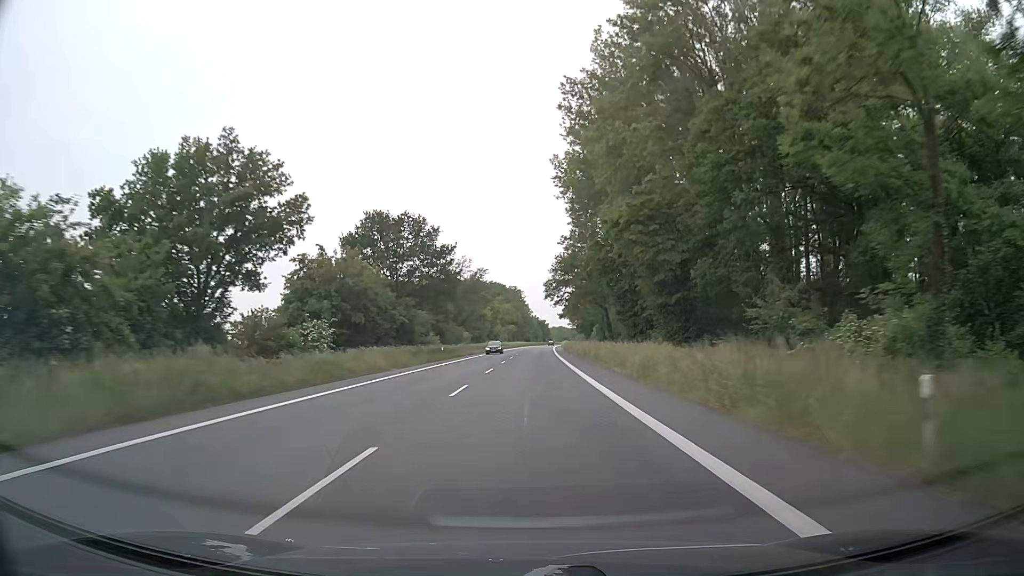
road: primary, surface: asphalt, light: Day
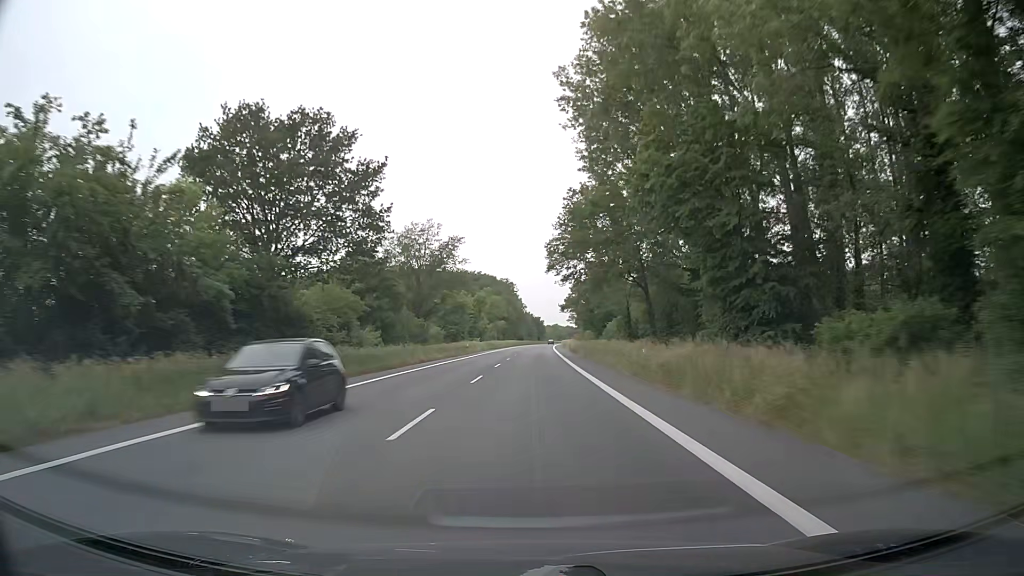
(+0.2, +31.6) m; 0°
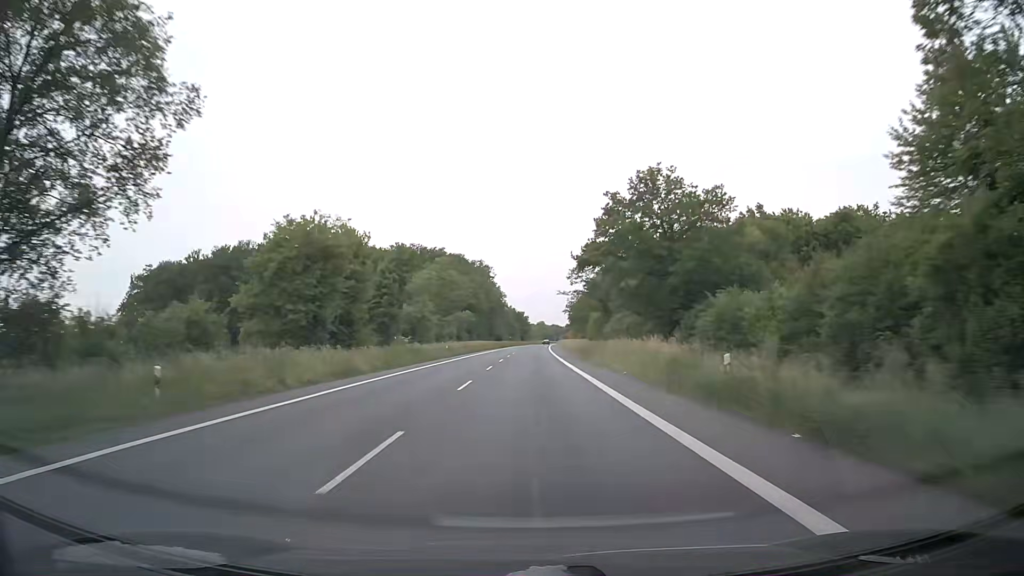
(+0.9, +63.2) m; +2°
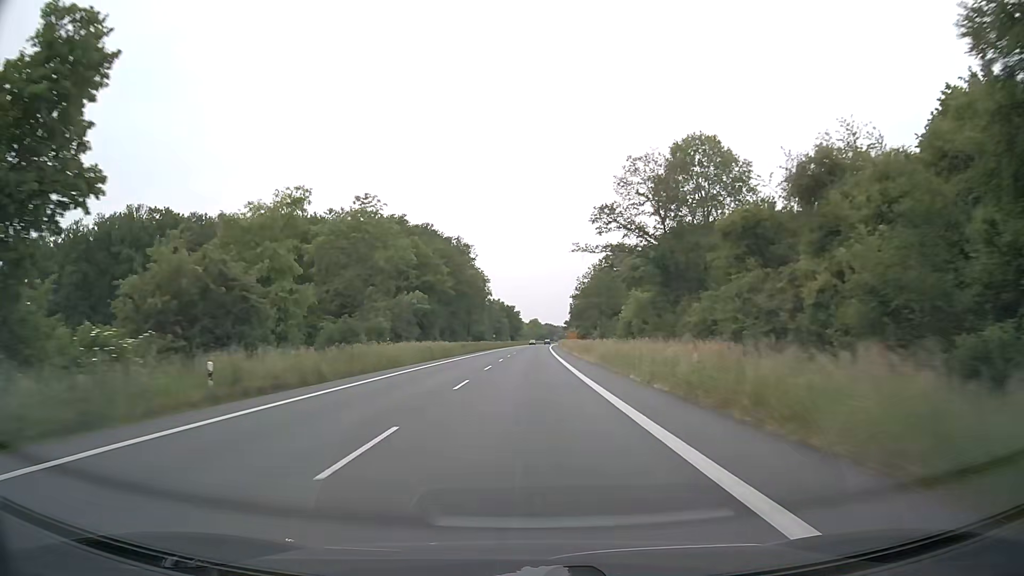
(+0.3, +47.5) m; +1°
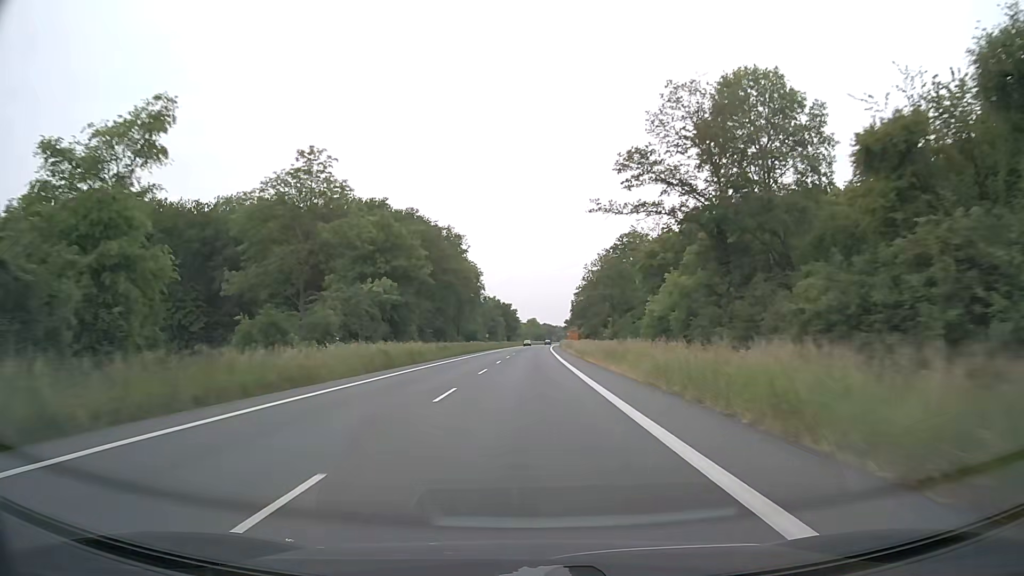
(0.0, +15.8) m; 0°
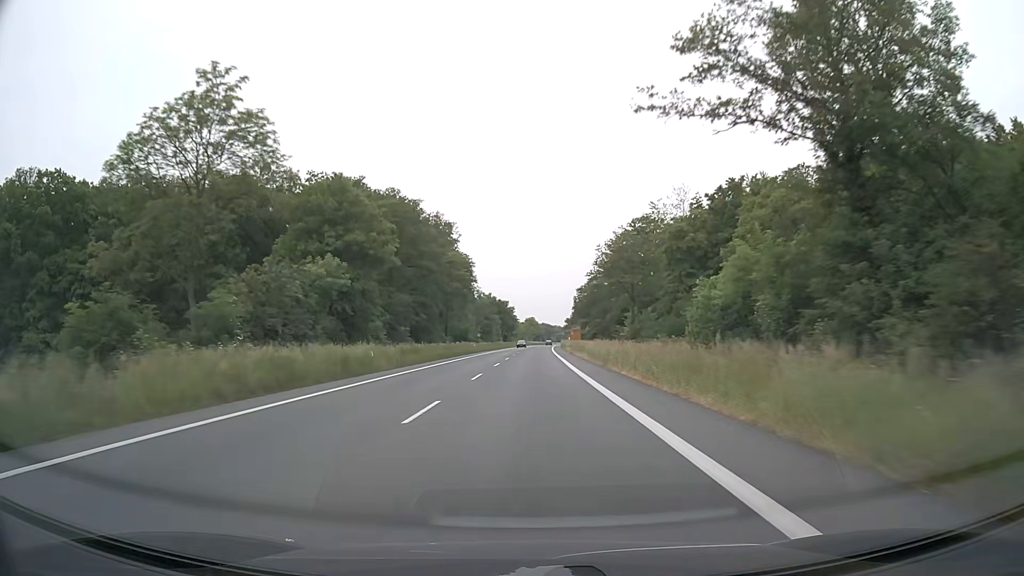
(0.0, +15.8) m; 0°
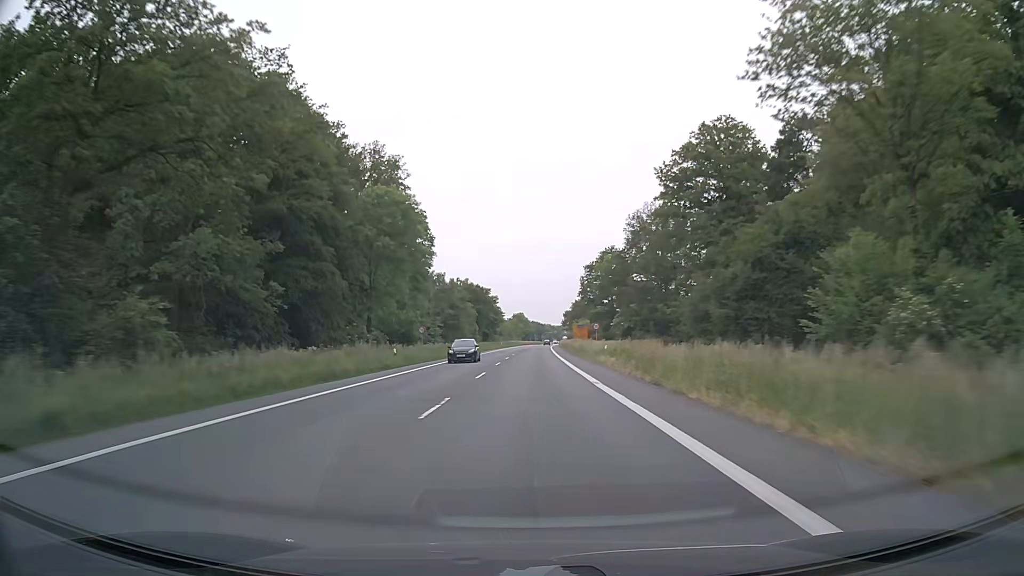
(+0.2, +47.5) m; +1°
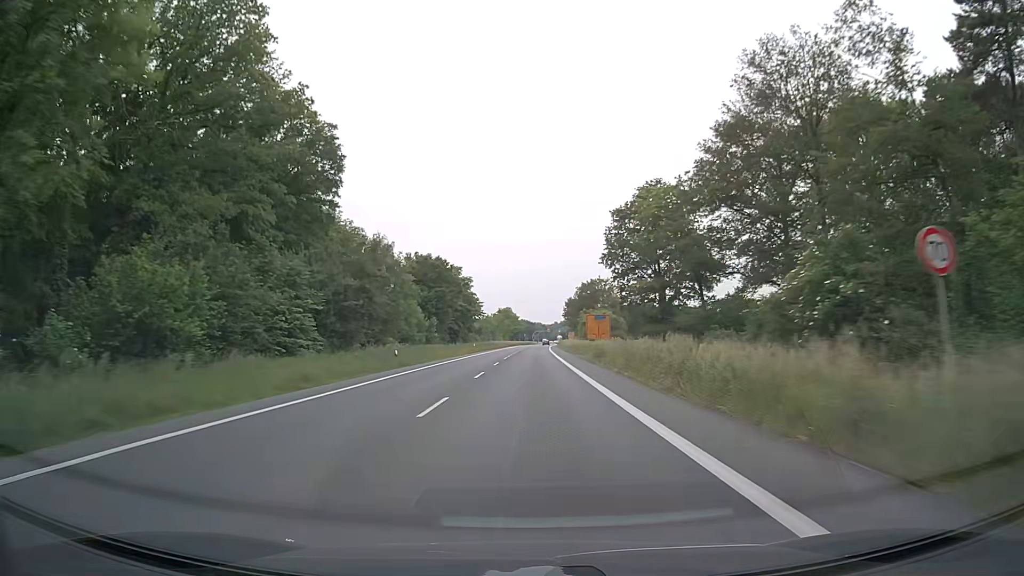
(+0.6, +47.5) m; +1°
(0, +10) (0, +20) (0, +30) (0, +40) (0, +50) (0, +60) (+1, +70) (+1, +80) (+1, +90) (+1, +100) m
